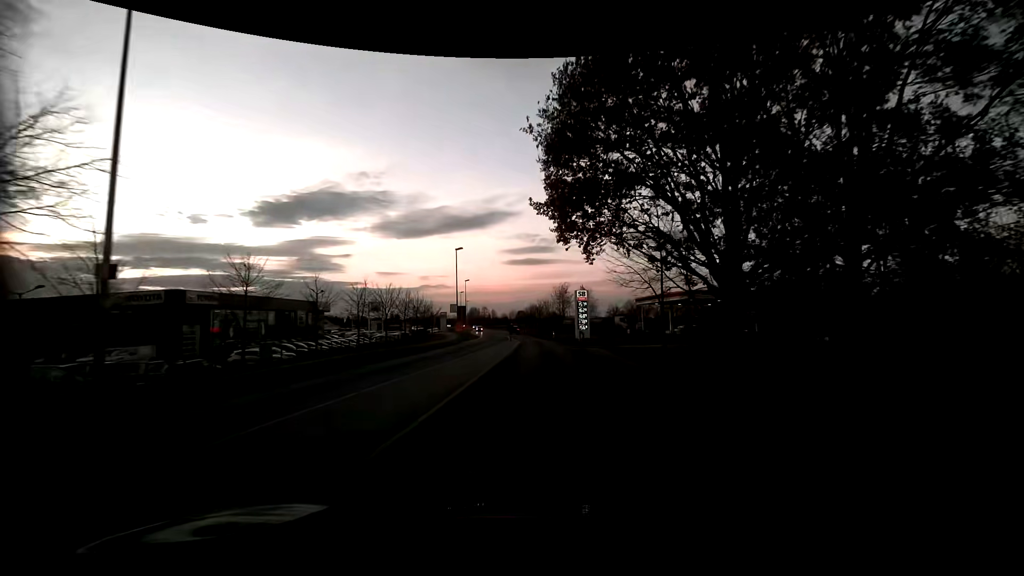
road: primary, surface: asphalt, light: Sunrise
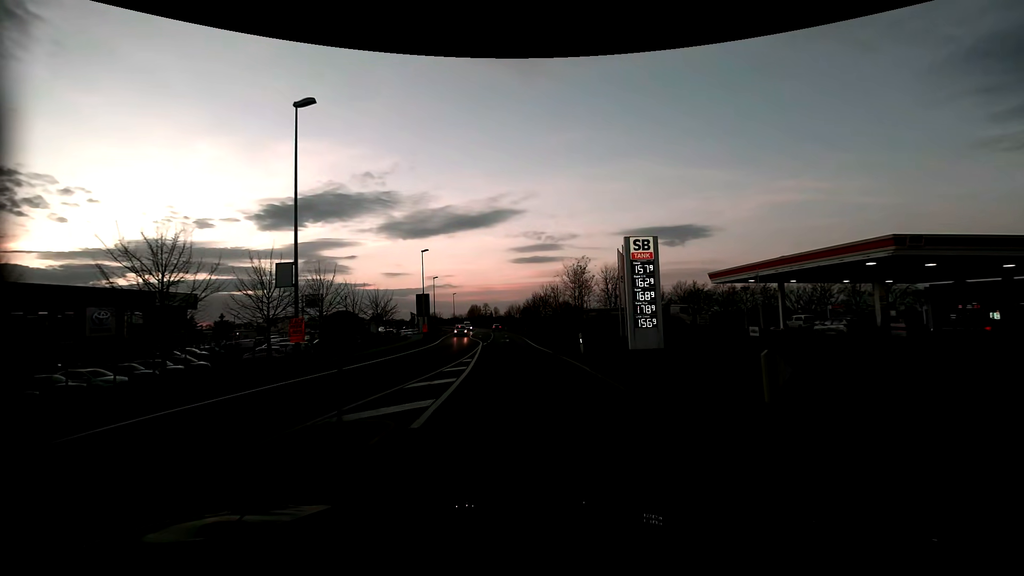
(+0.3, +37.3) m; -1°
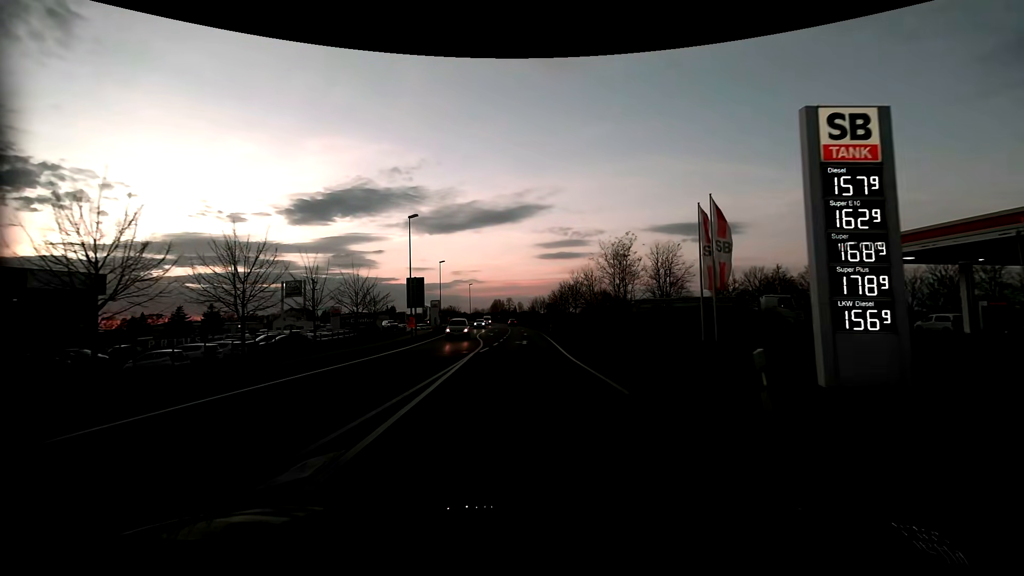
(-0.4, +16.1) m; -3°
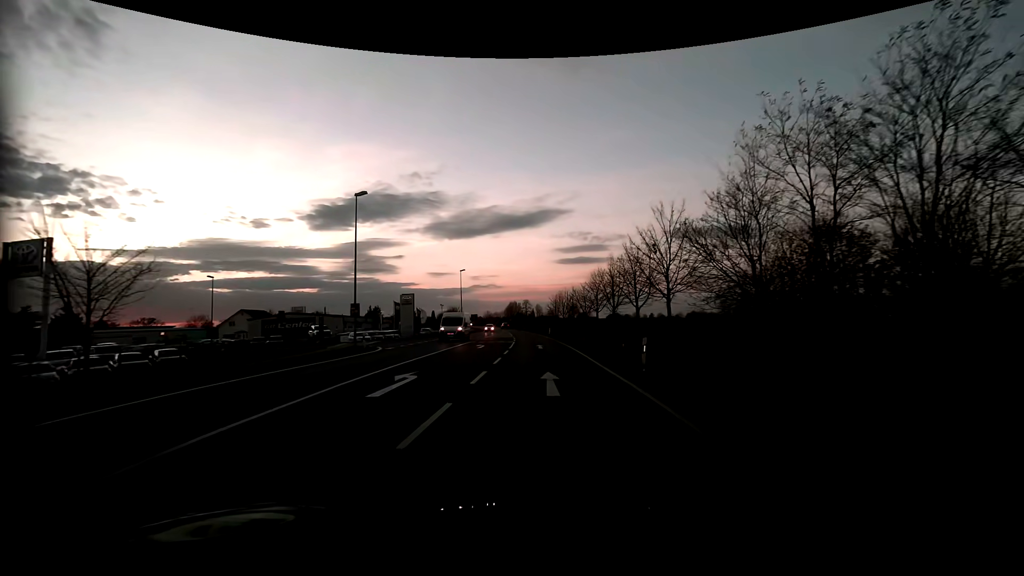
(-1.3, +41.3) m; -2°
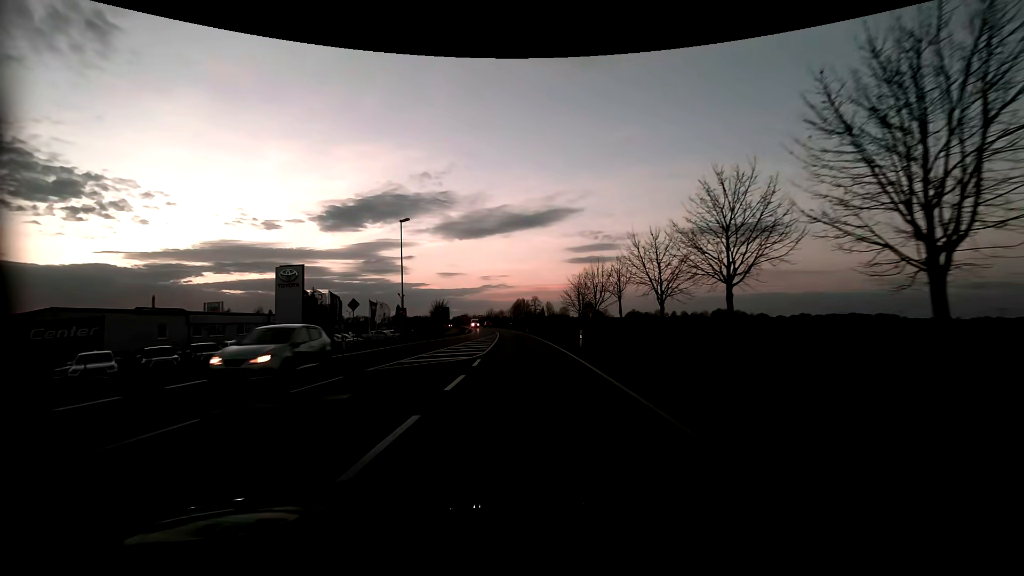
(-0.3, +39.1) m; -1°
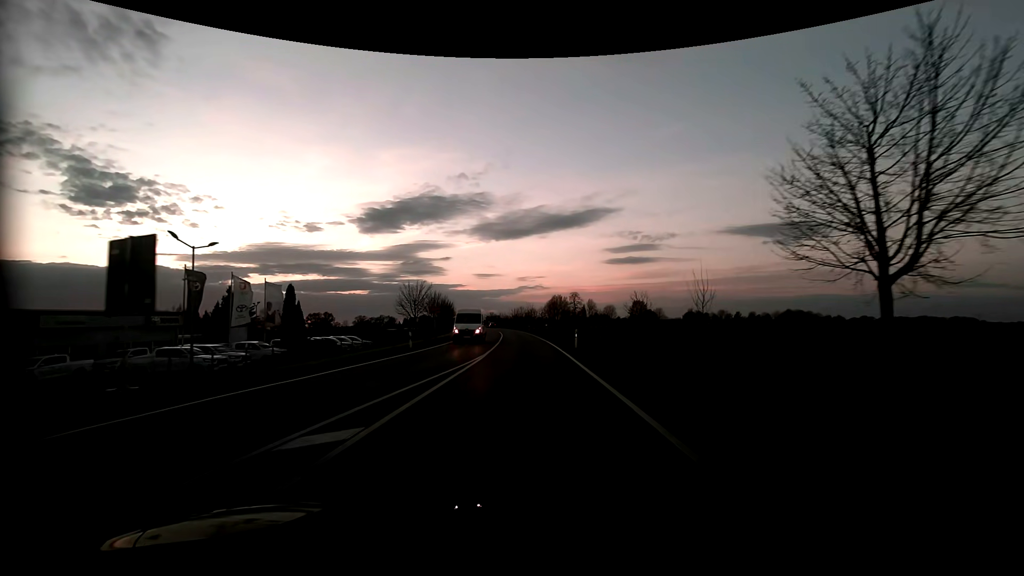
(-1.6, +48.7) m; -4°
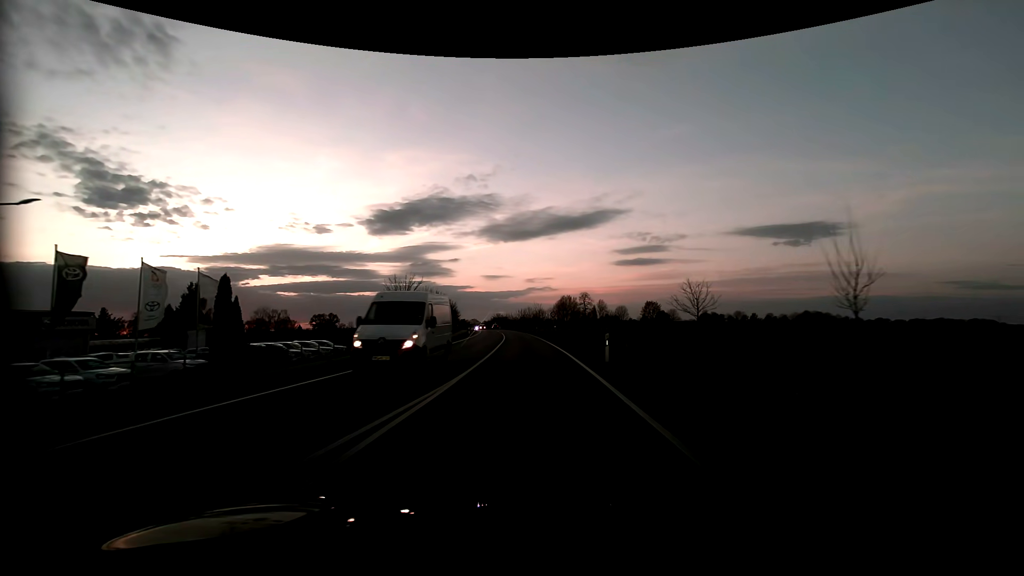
(-0.1, +9.8) m; -1°
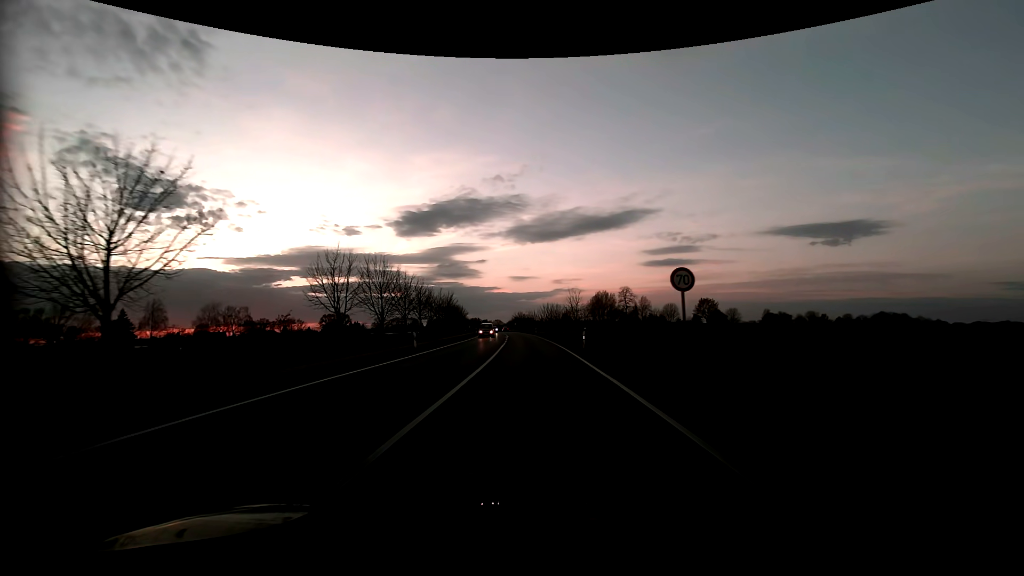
(-1.3, +41.9) m; -3°
